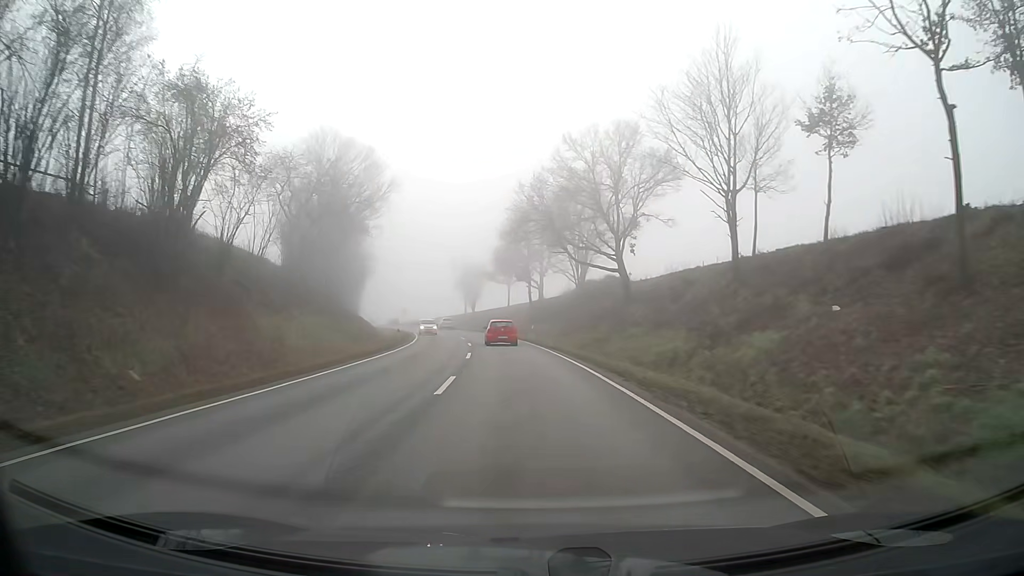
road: secondary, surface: asphalt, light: Day
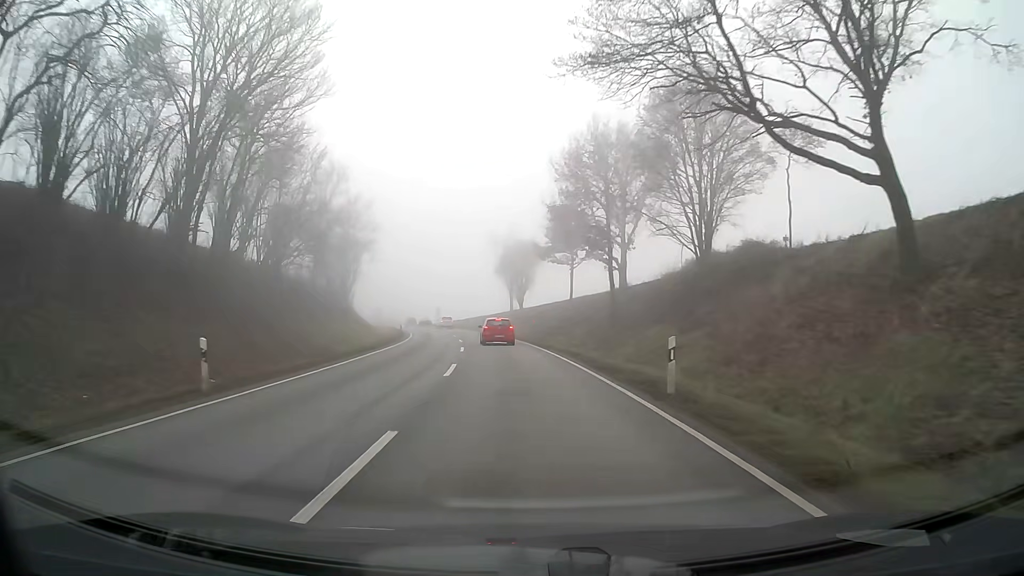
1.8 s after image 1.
(-1.4, +32.5) m; -5°
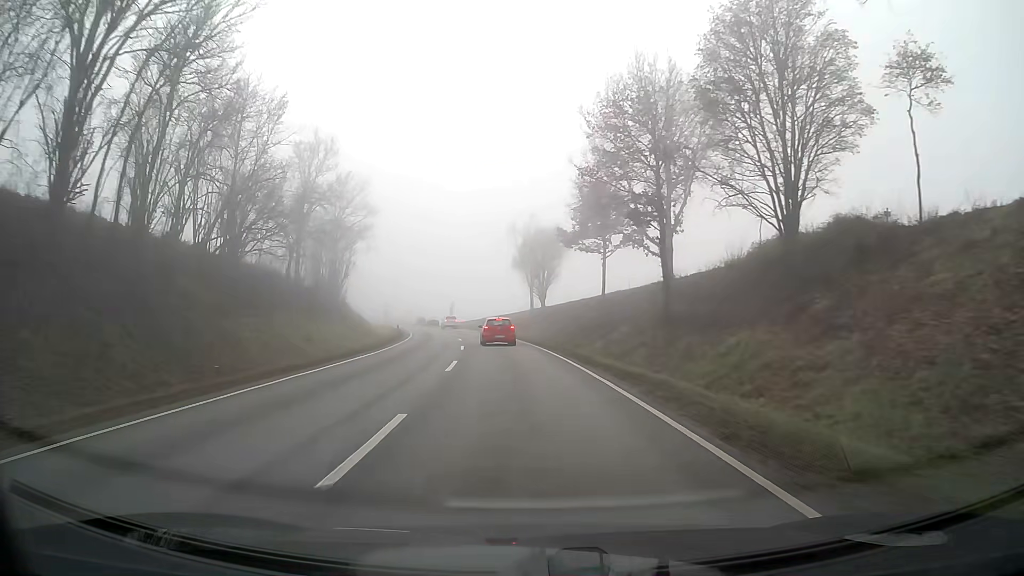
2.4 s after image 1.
(-0.2, +10.6) m; -2°
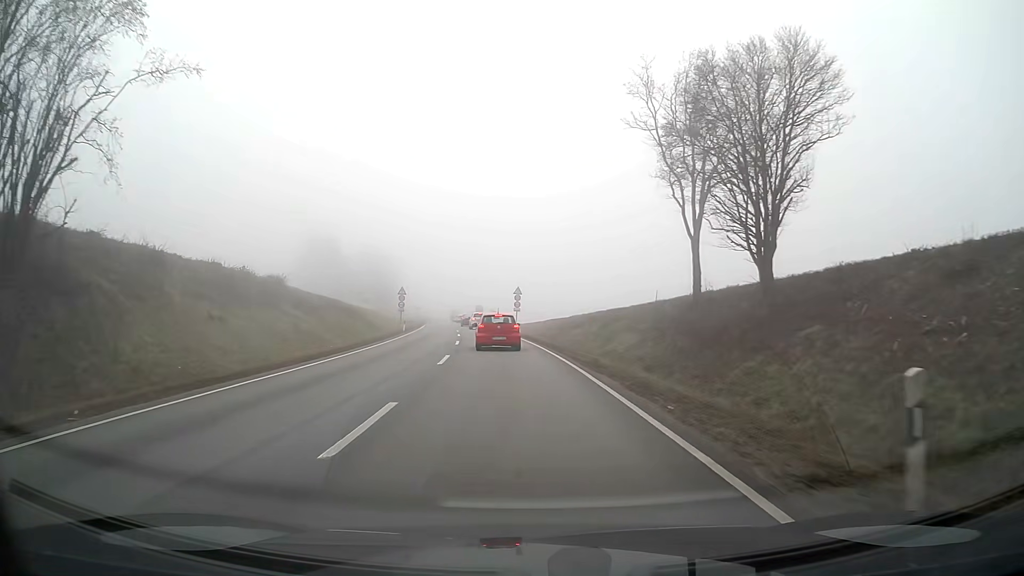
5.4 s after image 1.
(-3.0, +47.0) m; -7°
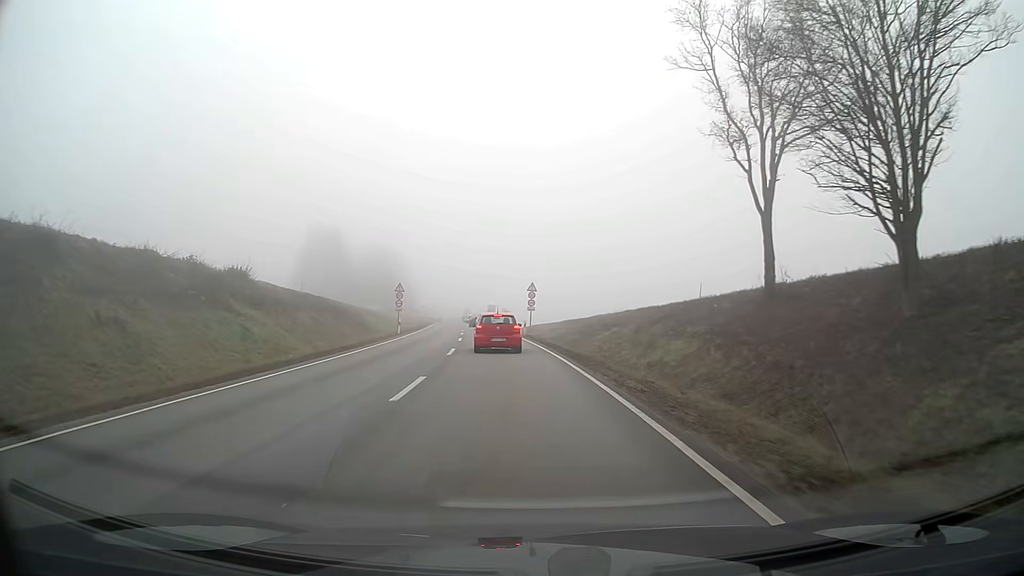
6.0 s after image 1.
(-0.1, +7.7) m; -1°
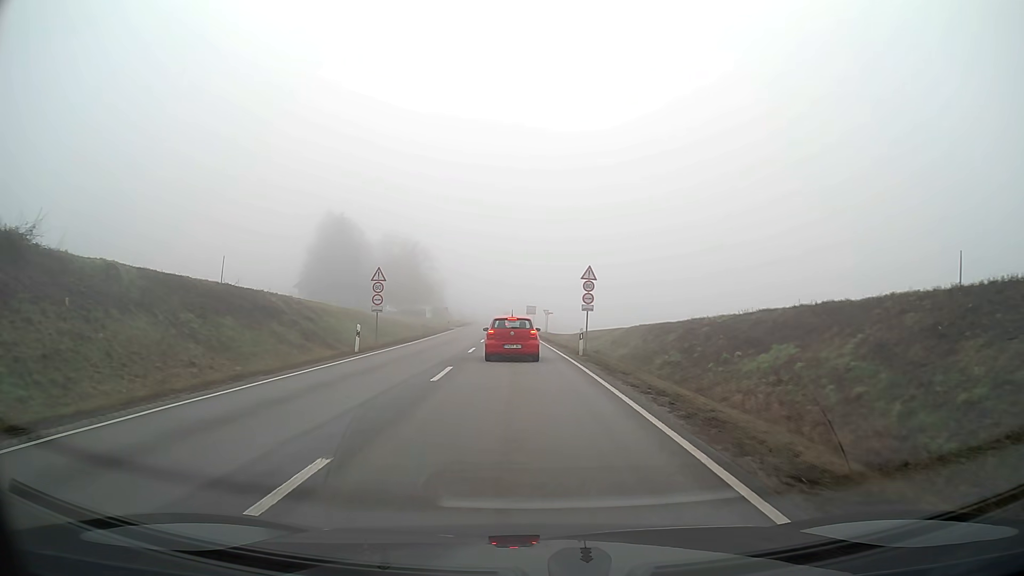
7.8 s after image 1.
(-0.6, +20.1) m; -3°
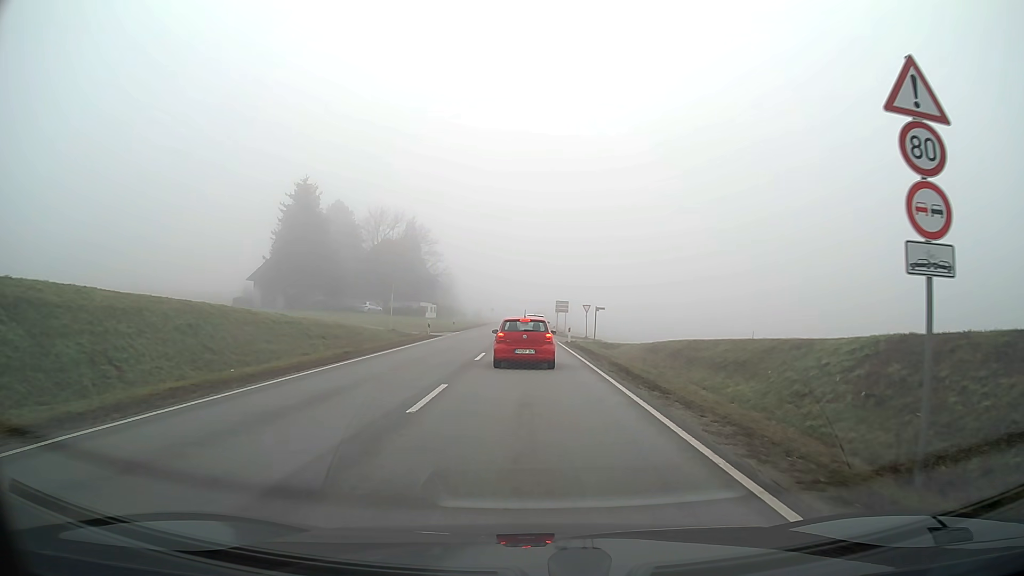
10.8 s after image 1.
(-0.6, +28.4) m; -2°
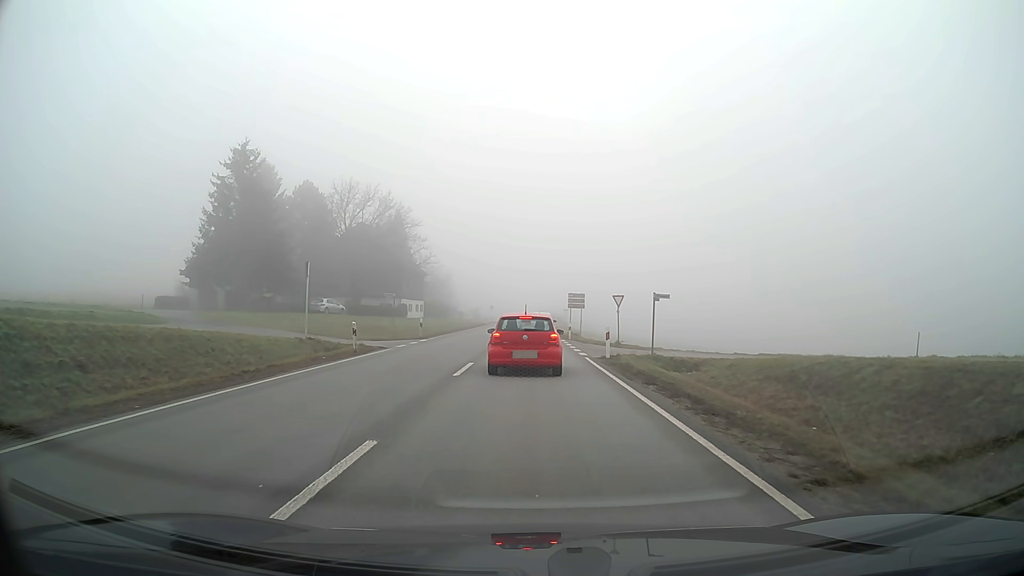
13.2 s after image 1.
(-0.1, +18.4) m; 0°
(0, +10) (0, +20) (0, +30) (0, +40) (0, +50) (0, +60) (0, +70) (0, +80) (0, +90) (0, +100) m
